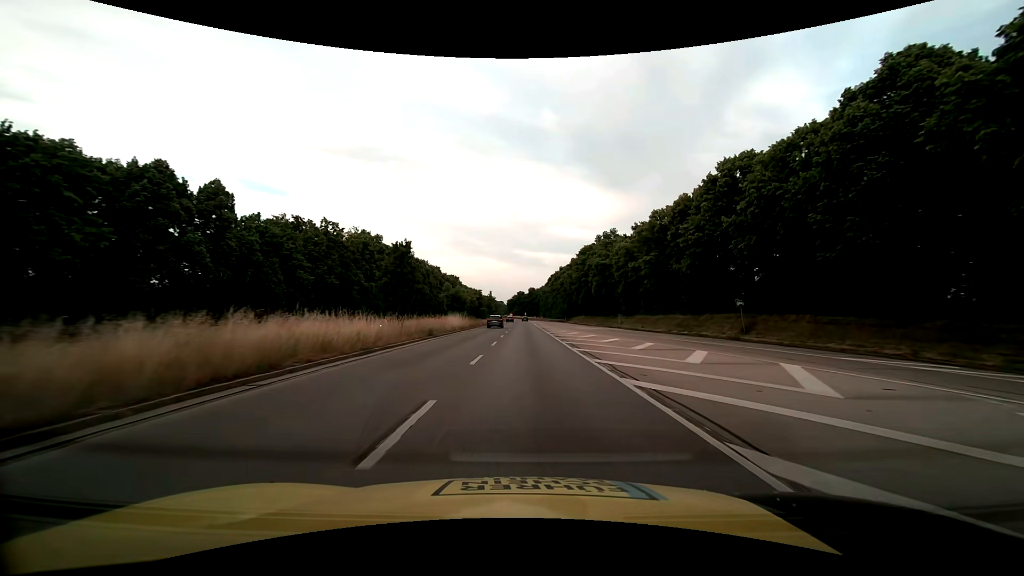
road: trunk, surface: asphalt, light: Day
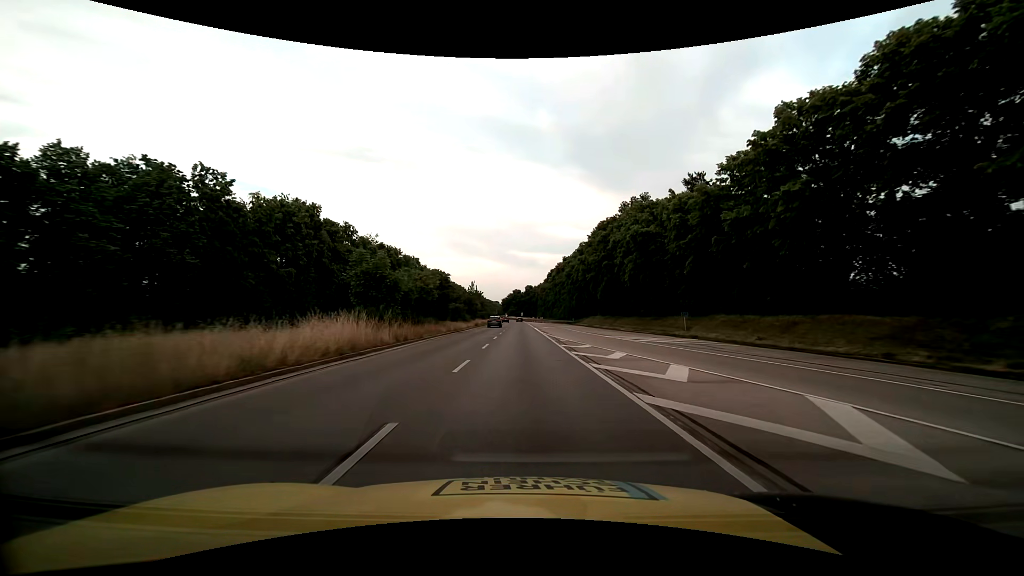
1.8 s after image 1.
(+0.1, +29.4) m; 0°
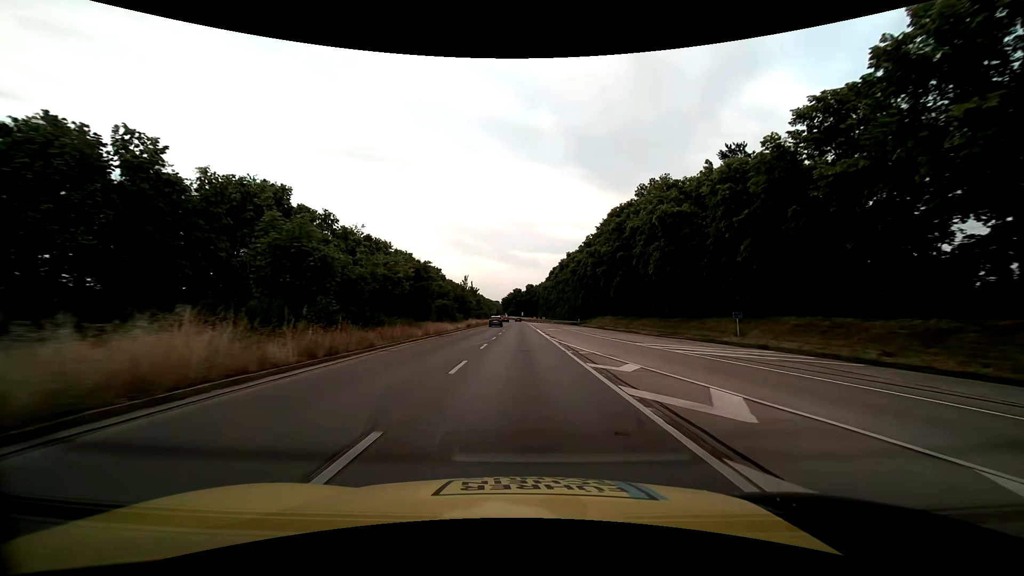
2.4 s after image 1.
(0.0, +9.8) m; 0°
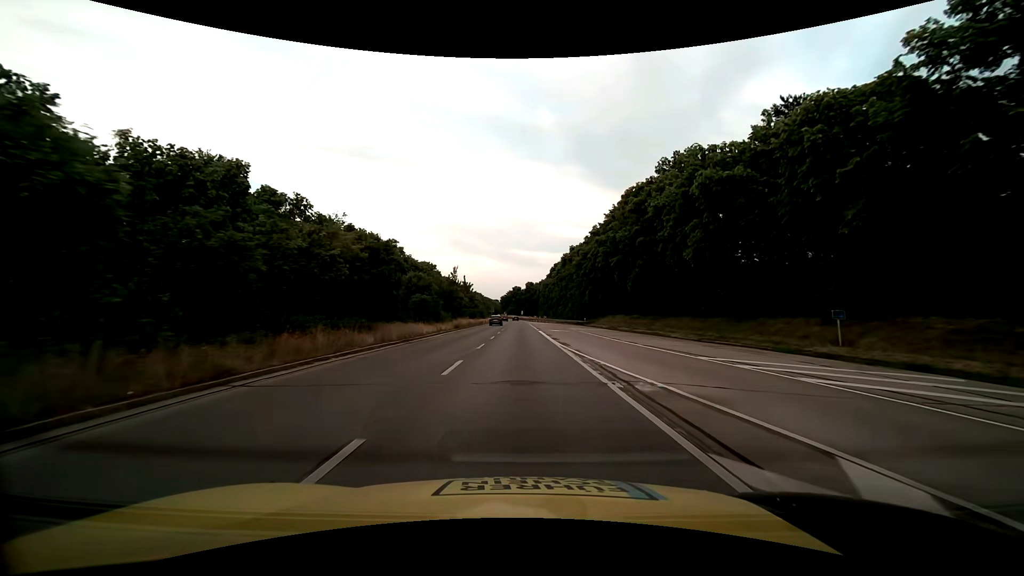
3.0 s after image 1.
(0.0, +9.8) m; 0°
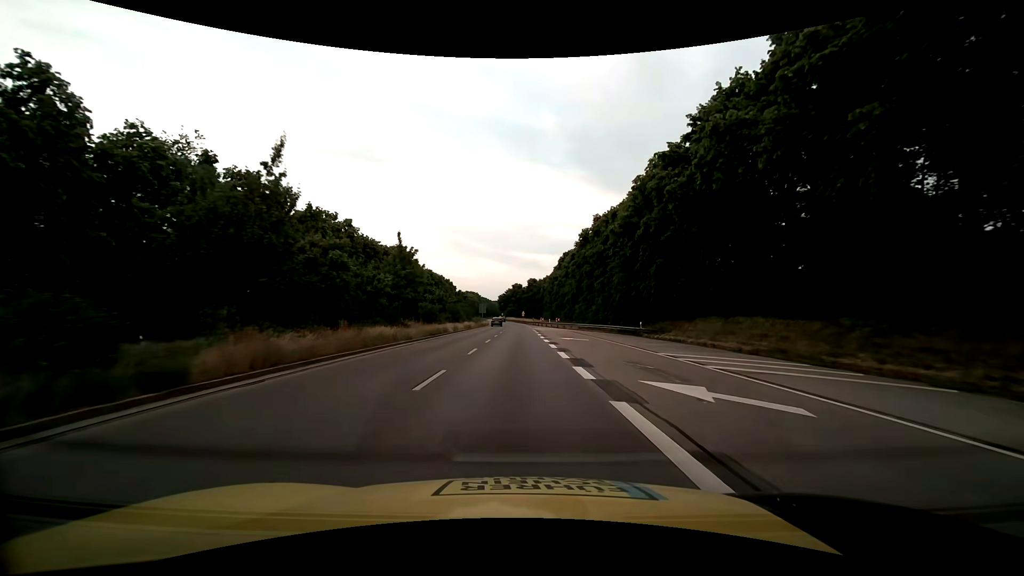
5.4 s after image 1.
(+0.2, +39.0) m; 0°
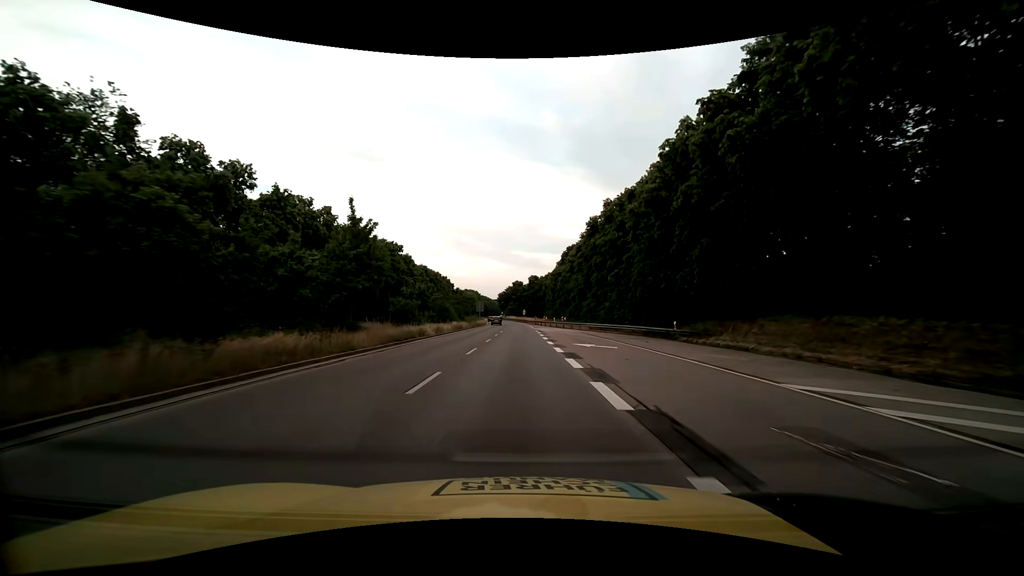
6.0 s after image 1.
(0.0, +9.8) m; 0°
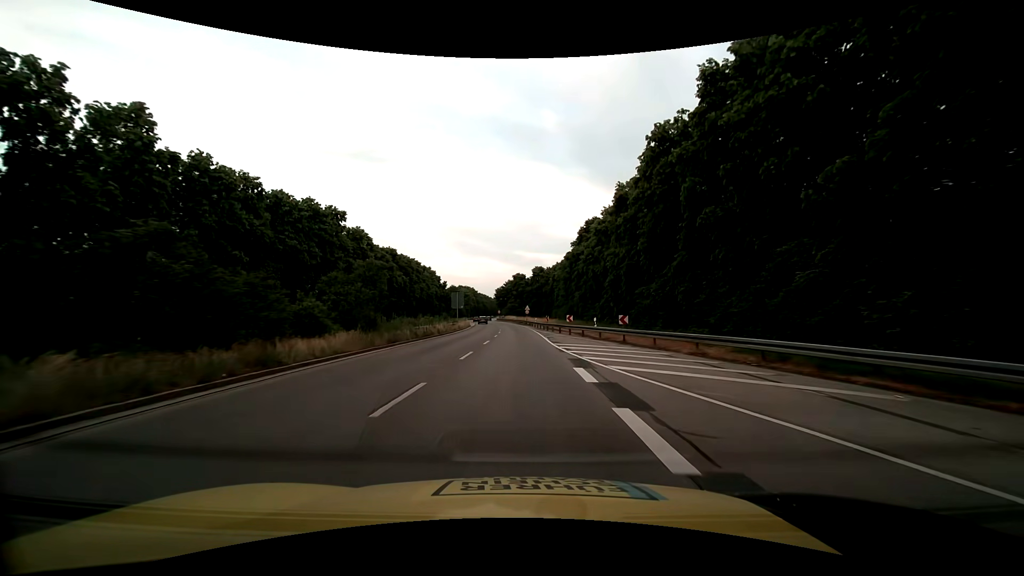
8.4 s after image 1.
(+0.2, +39.1) m; 0°
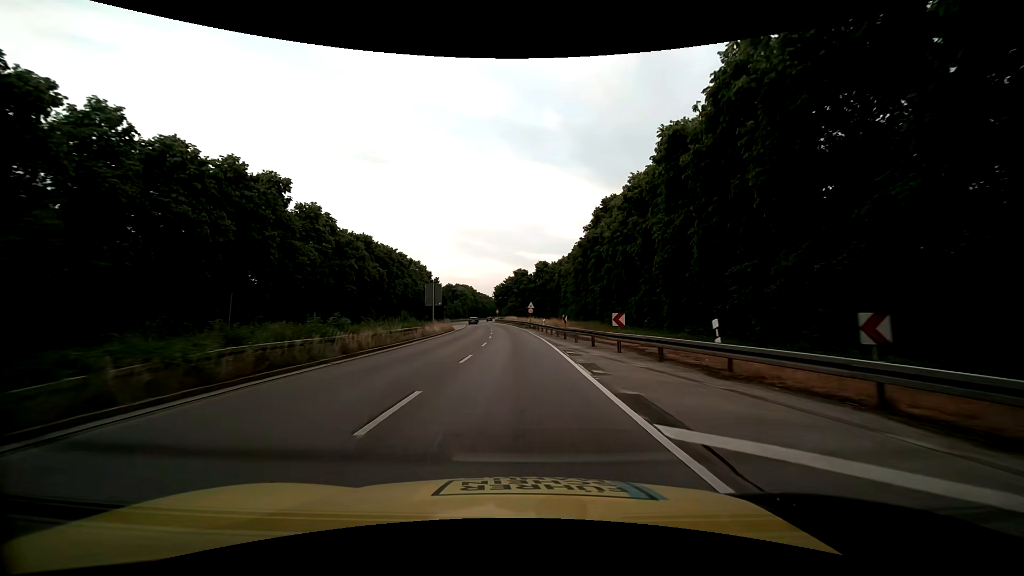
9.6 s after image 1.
(0.0, +19.5) m; 0°
(0, +10) (0, +20) (0, +30) (-1, +40) (-1, +50) (-2, +60) (-3, +70) (-4, +80) (-5, +90) (-6, +100) m
